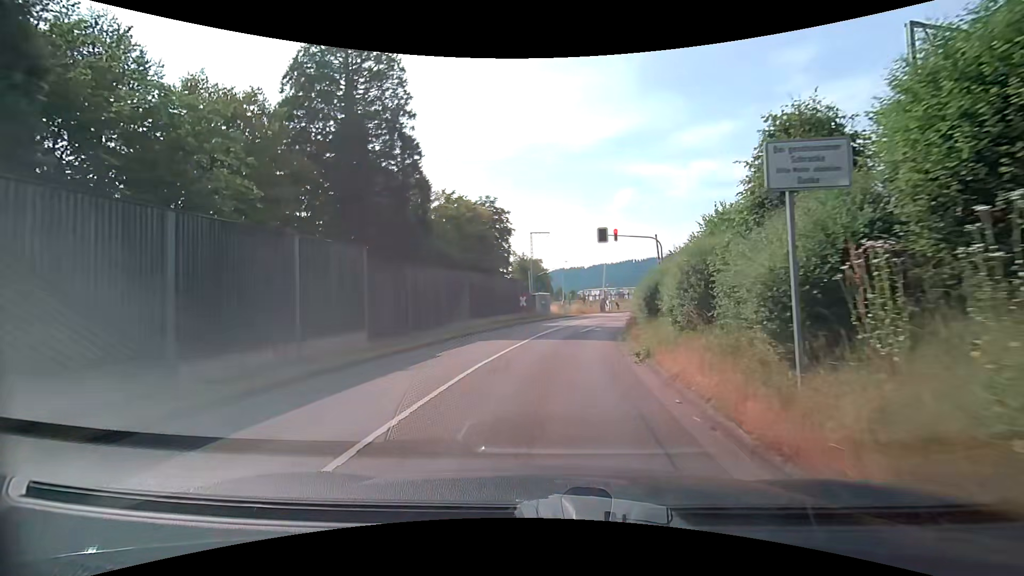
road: tertiary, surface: asphalt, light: Day
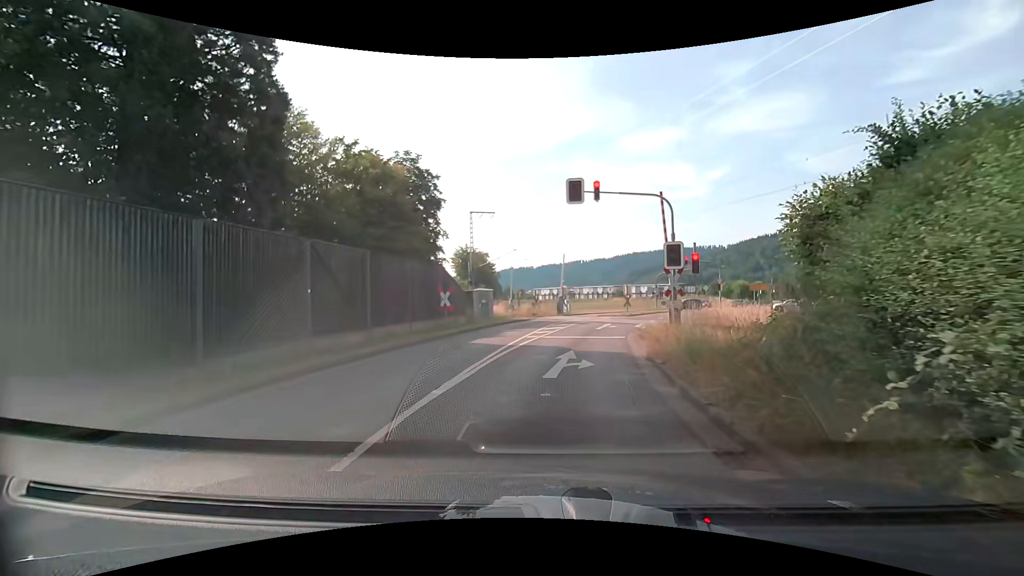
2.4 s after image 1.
(+0.5, +14.2) m; +6°
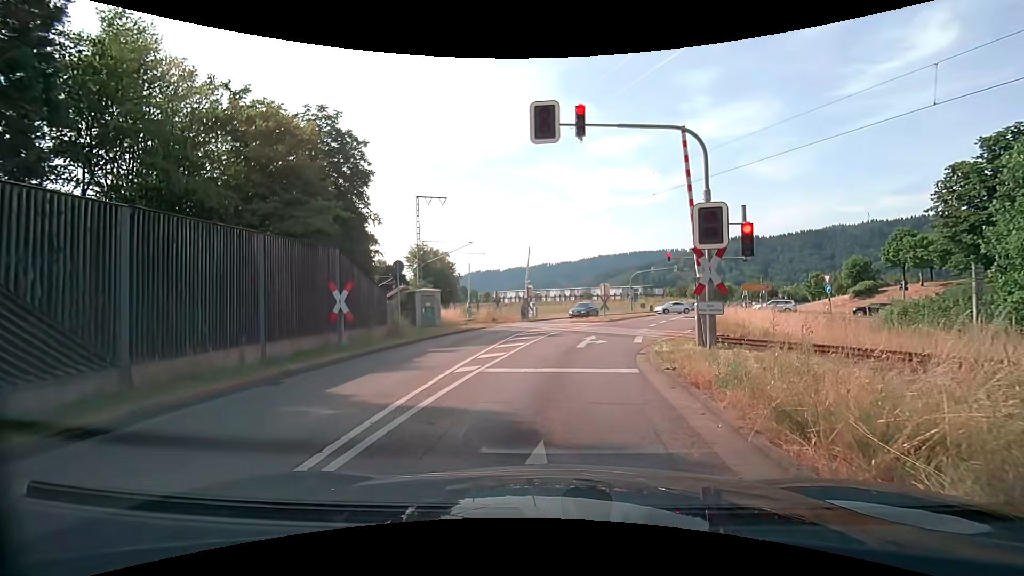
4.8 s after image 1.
(+0.3, +8.6) m; +4°
(+1, +10) (+2, +20) (+4, +30) (+7, +39) (+11, +48) (+15, +58) (+19, +67) (+24, +75) (+29, +84) (+35, +92) m
